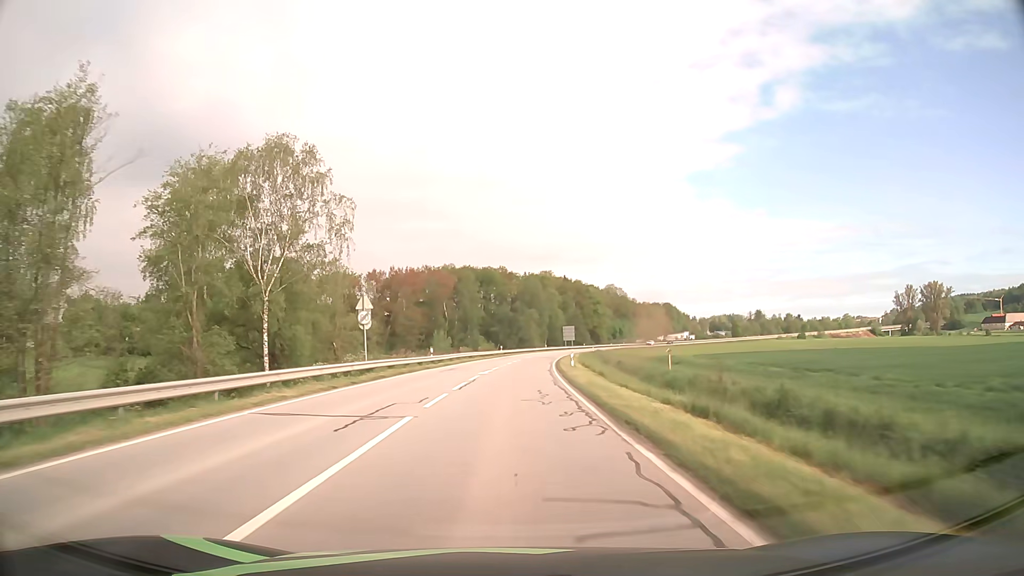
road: secondary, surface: asphalt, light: Day
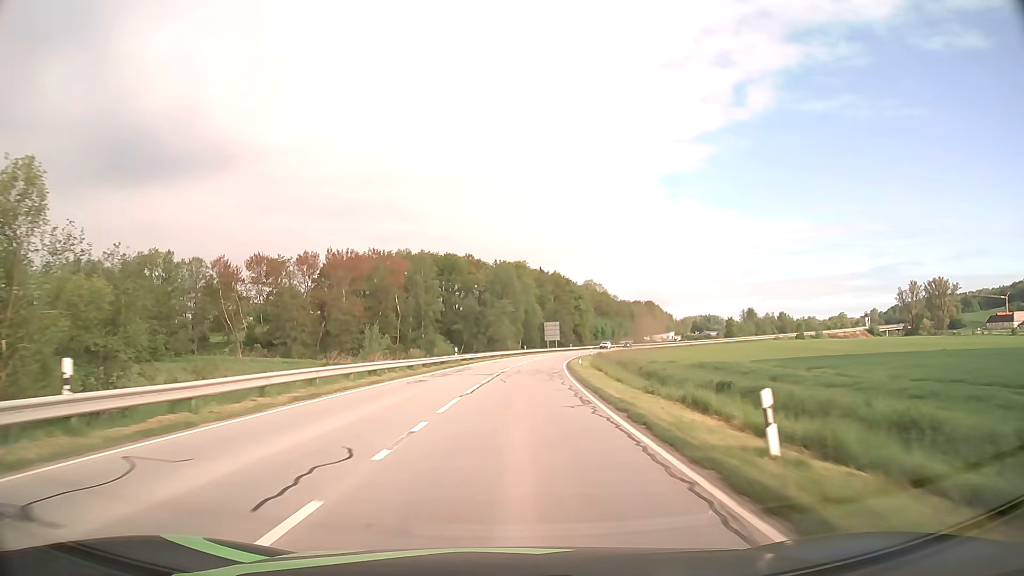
(+0.8, +37.9) m; +3°
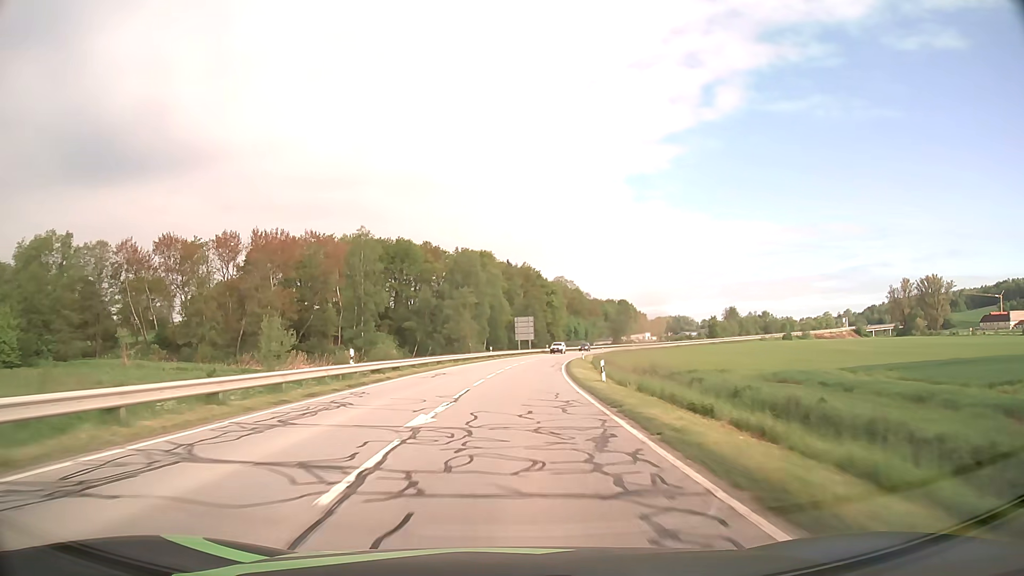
(+0.6, +26.6) m; +3°
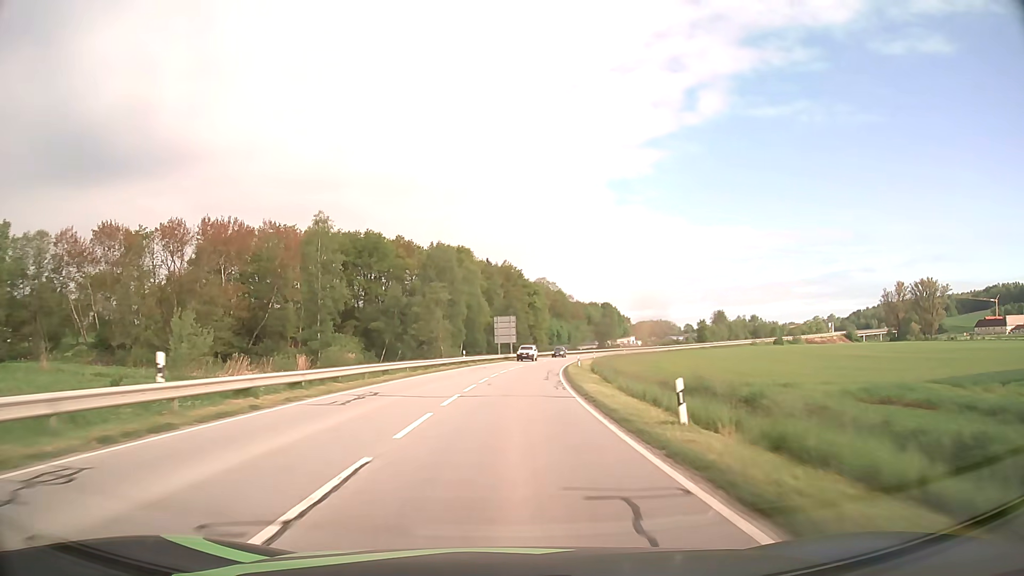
(+0.2, +13.8) m; +2°
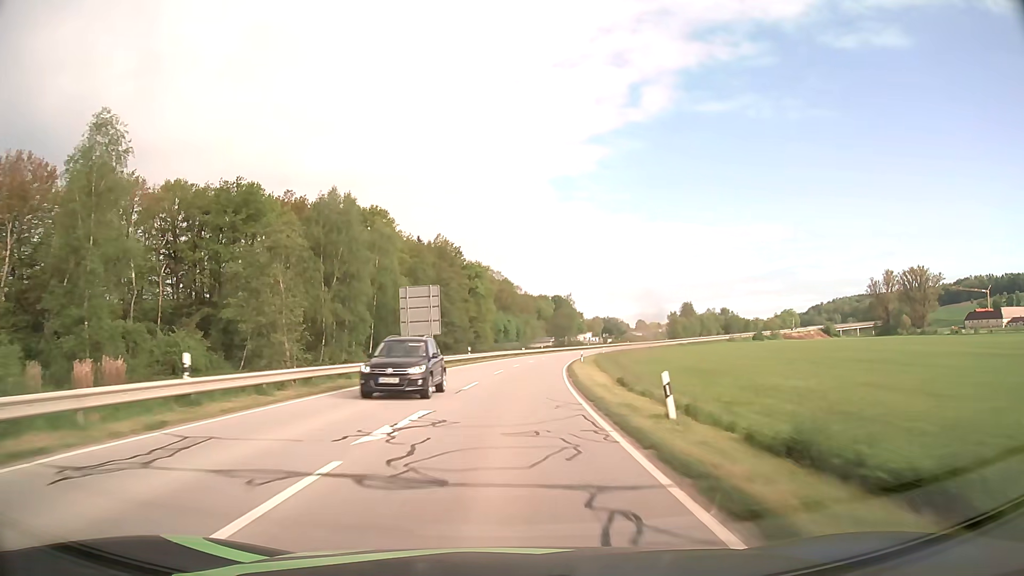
(+1.8, +43.1) m; +5°
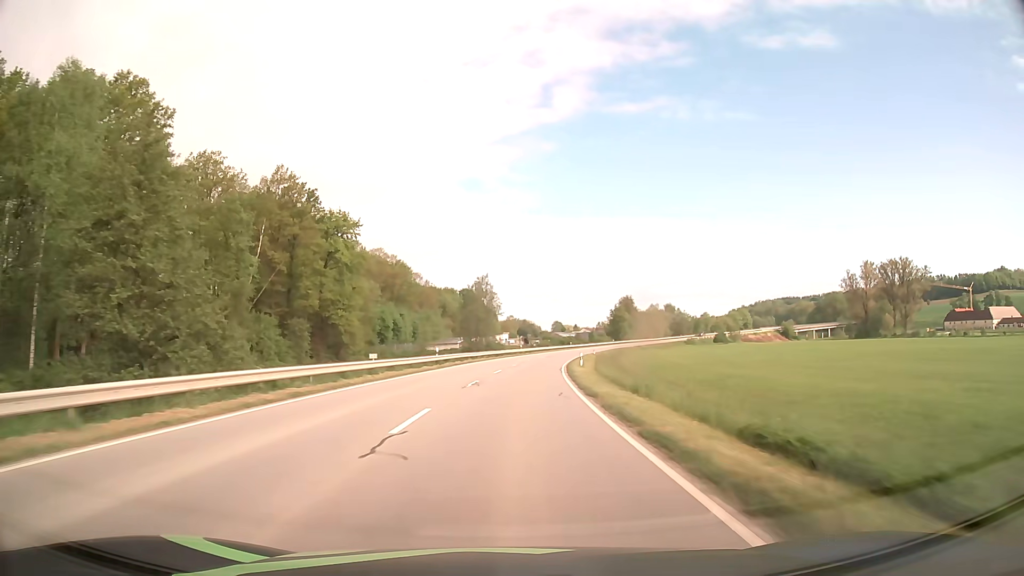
(+3.9, +59.8) m; +8°
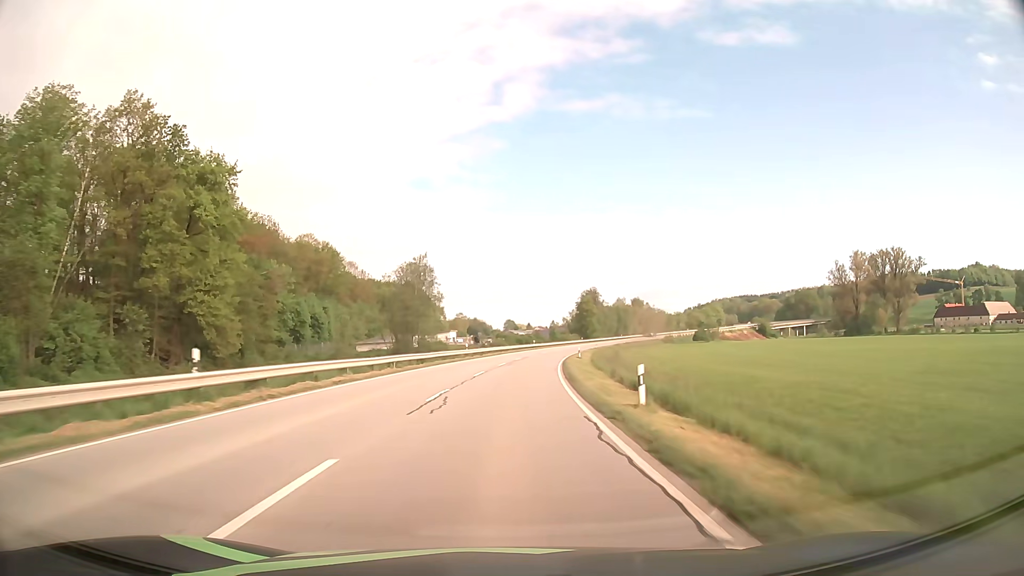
(+1.2, +30.8) m; +4°
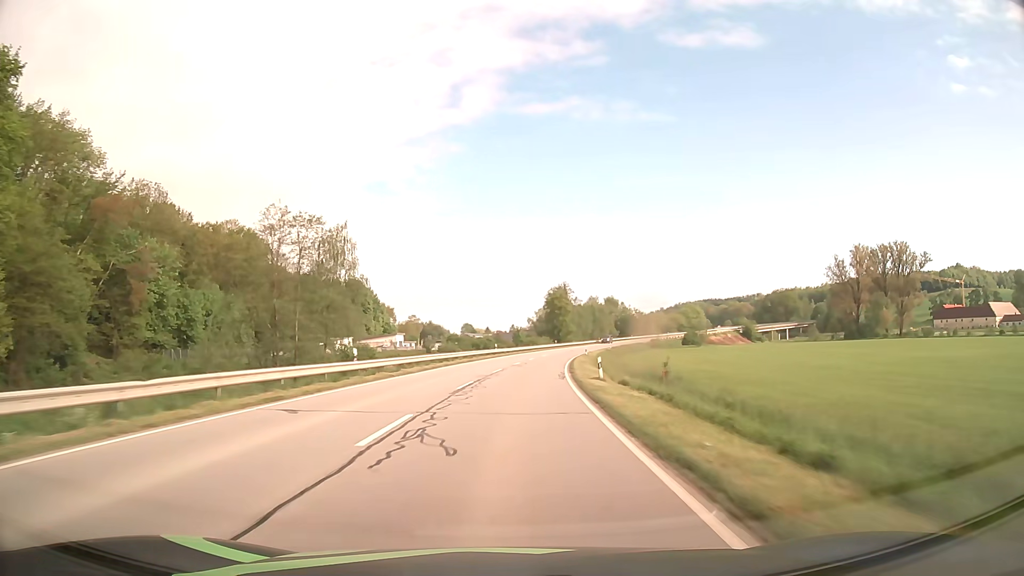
(+0.9, +31.2) m; +3°
(0, +10) (0, +20) (+1, +30) (+2, +40) (+3, +50) (+4, +60) (+6, +70) (+7, +80) (+9, +89) (+12, +99) m
